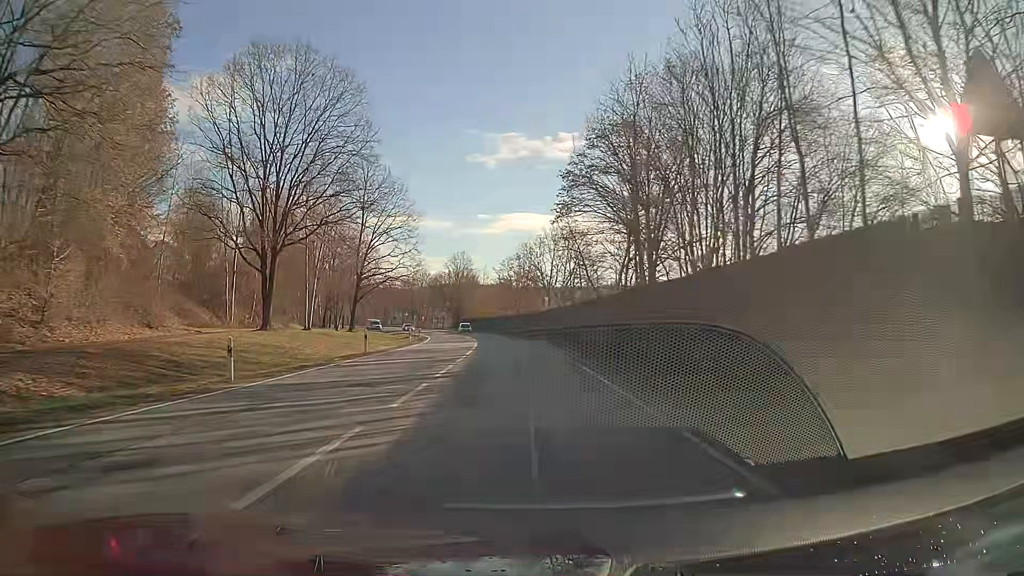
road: primary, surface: asphalt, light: Day
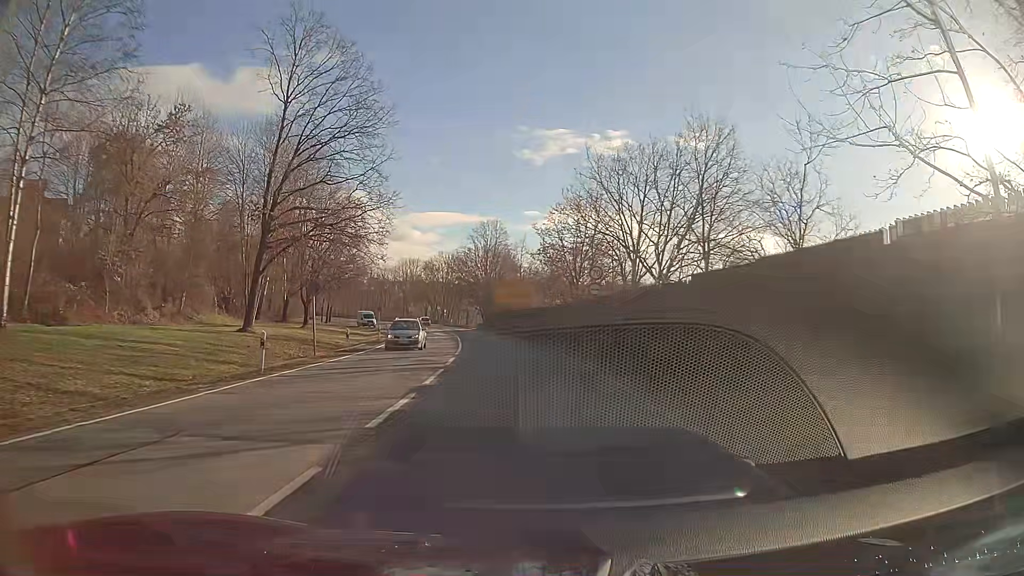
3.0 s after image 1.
(-1.6, +42.7) m; -4°
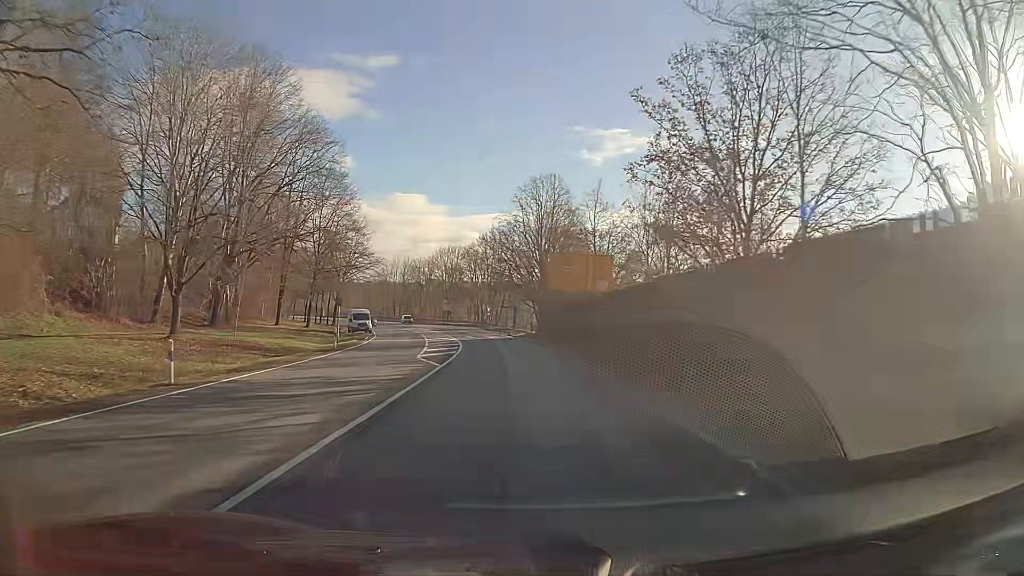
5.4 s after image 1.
(-1.6, +35.6) m; -6°
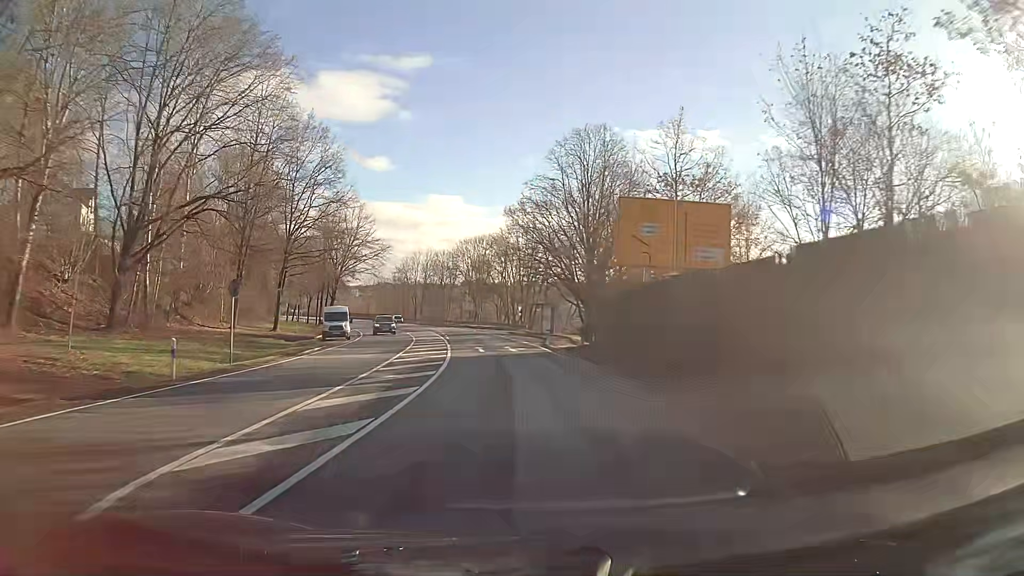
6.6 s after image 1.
(-0.5, +20.0) m; -3°
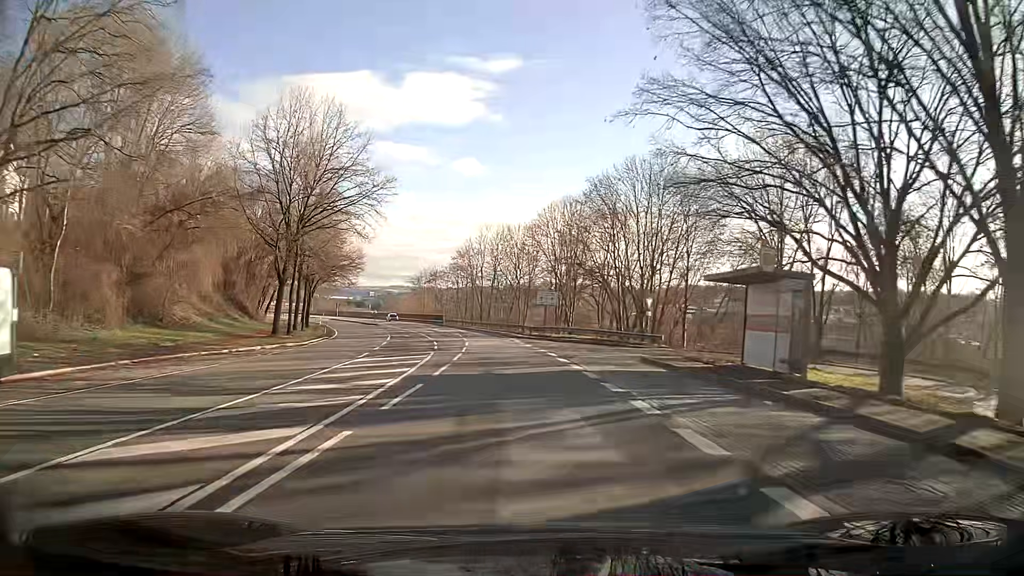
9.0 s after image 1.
(-3.1, +42.8) m; -8°
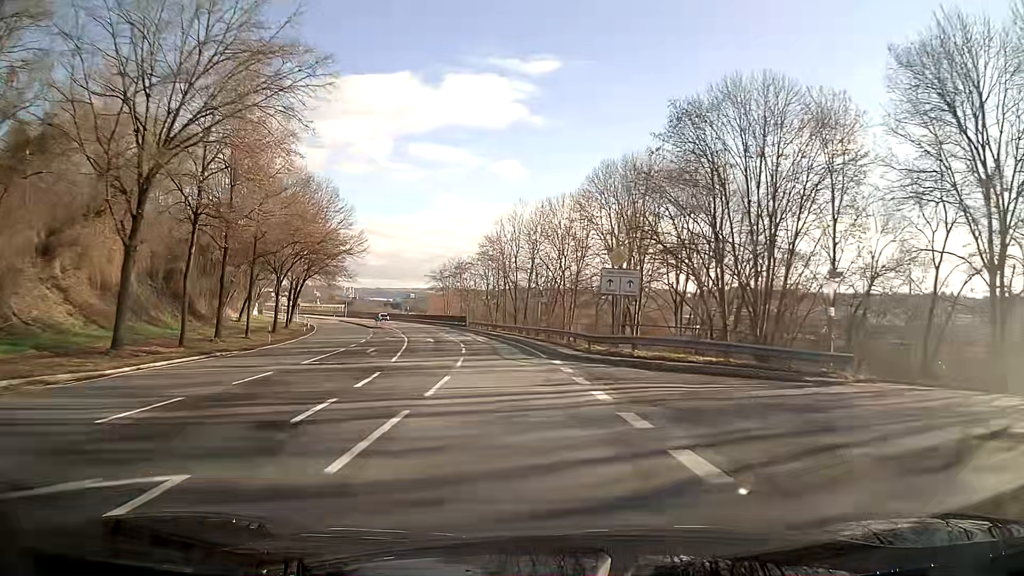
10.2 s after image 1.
(-0.7, +22.2) m; -4°
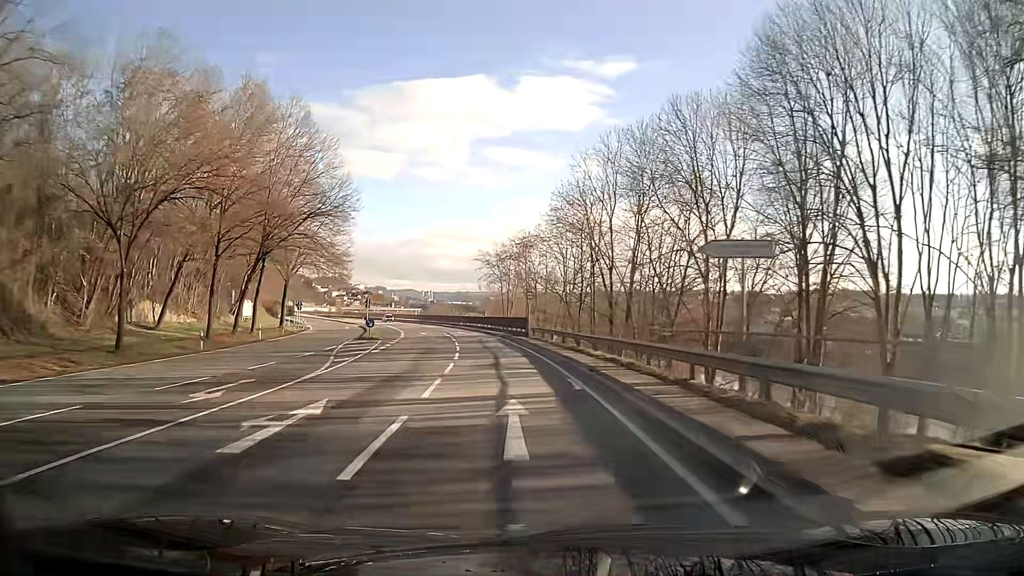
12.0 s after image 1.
(-1.9, +33.3) m; -7°
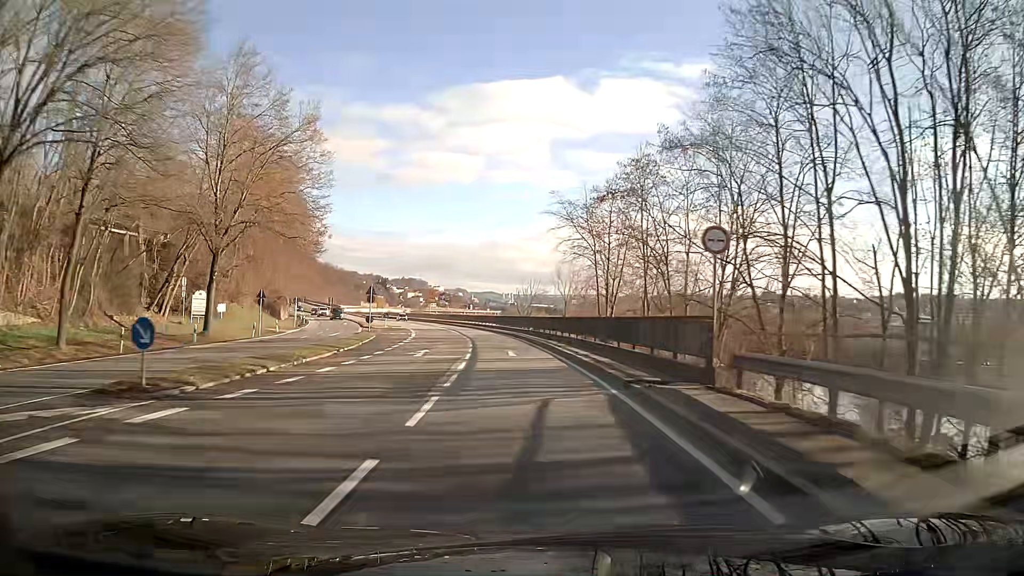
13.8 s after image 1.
(-2.0, +33.1) m; -6°
